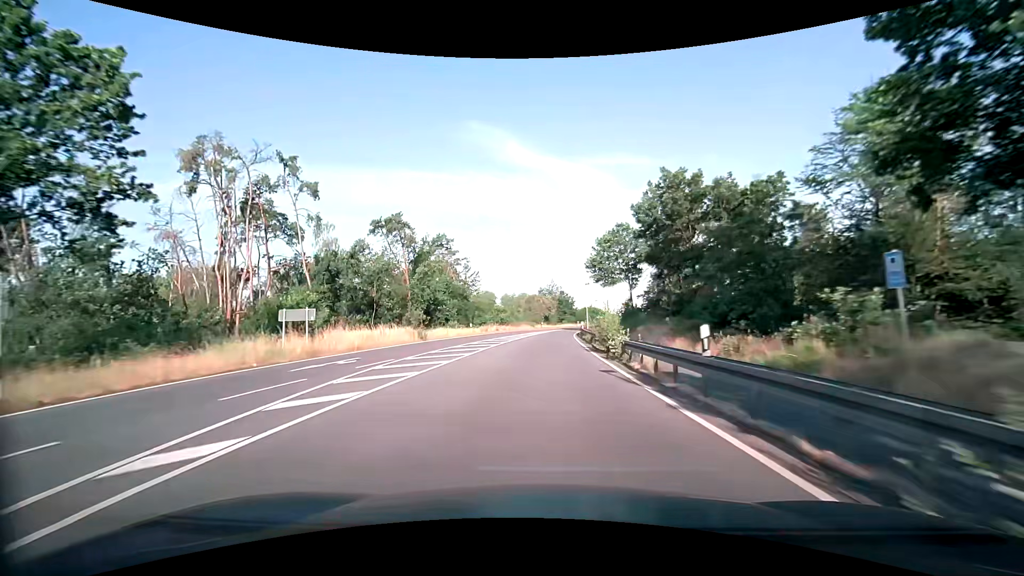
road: primary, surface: asphalt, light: Day
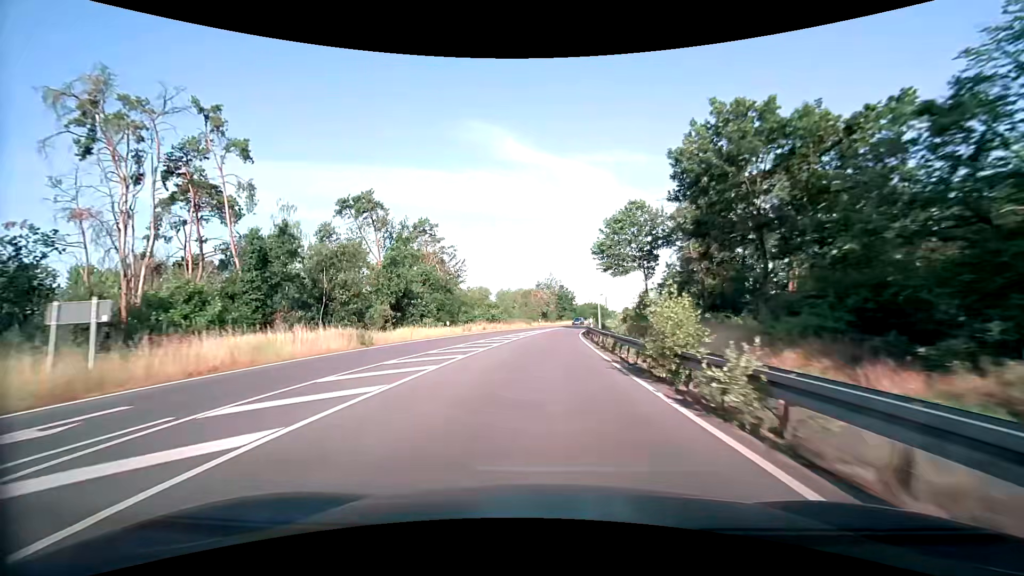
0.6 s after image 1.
(0.0, +11.0) m; 0°
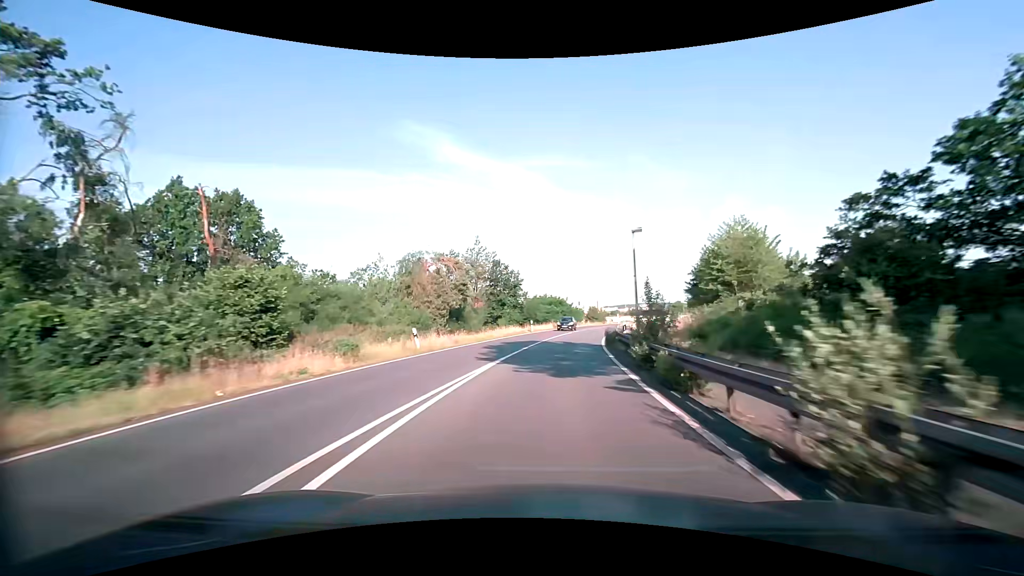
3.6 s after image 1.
(+2.2, +55.2) m; +7°
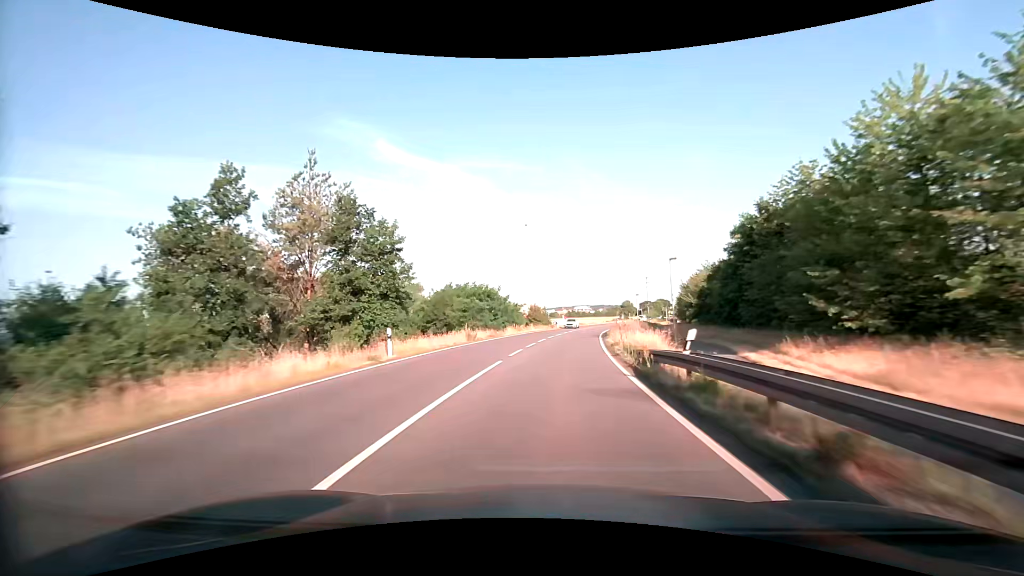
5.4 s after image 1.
(+2.0, +33.5) m; +7°
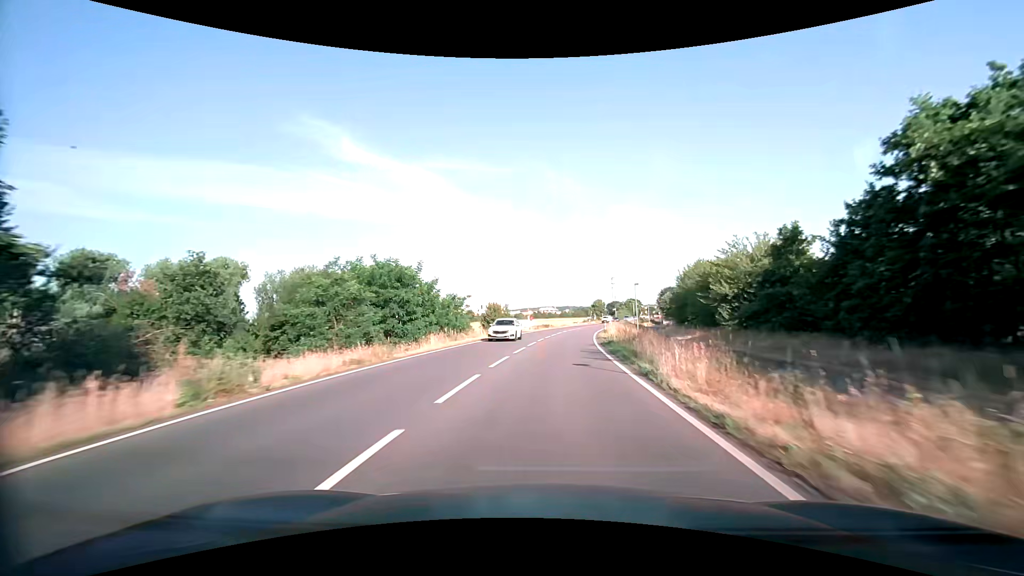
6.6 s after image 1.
(+0.8, +22.6) m; +4°
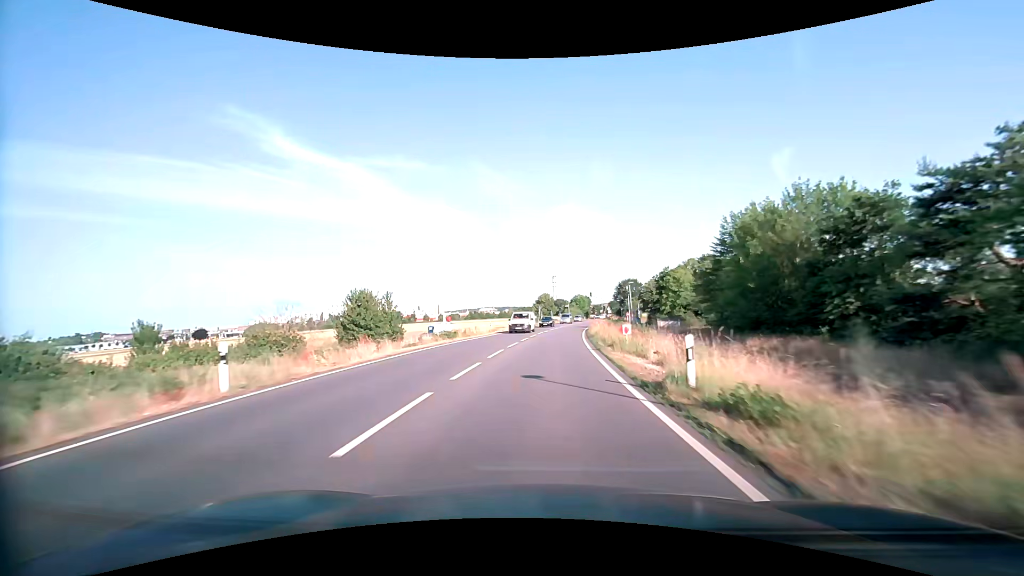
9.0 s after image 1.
(+2.7, +45.2) m; +7°
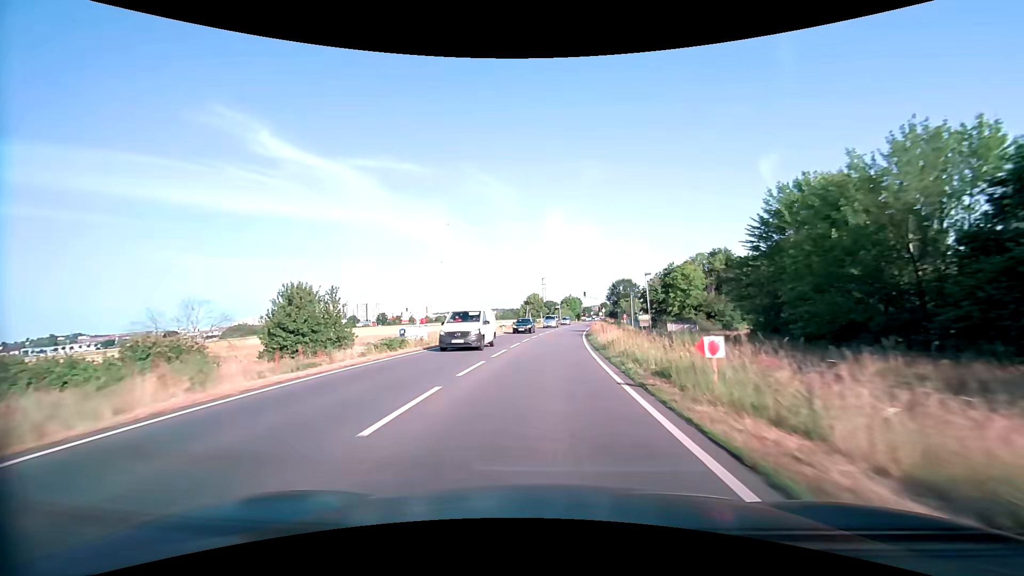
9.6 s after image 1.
(+0.1, +11.2) m; +1°
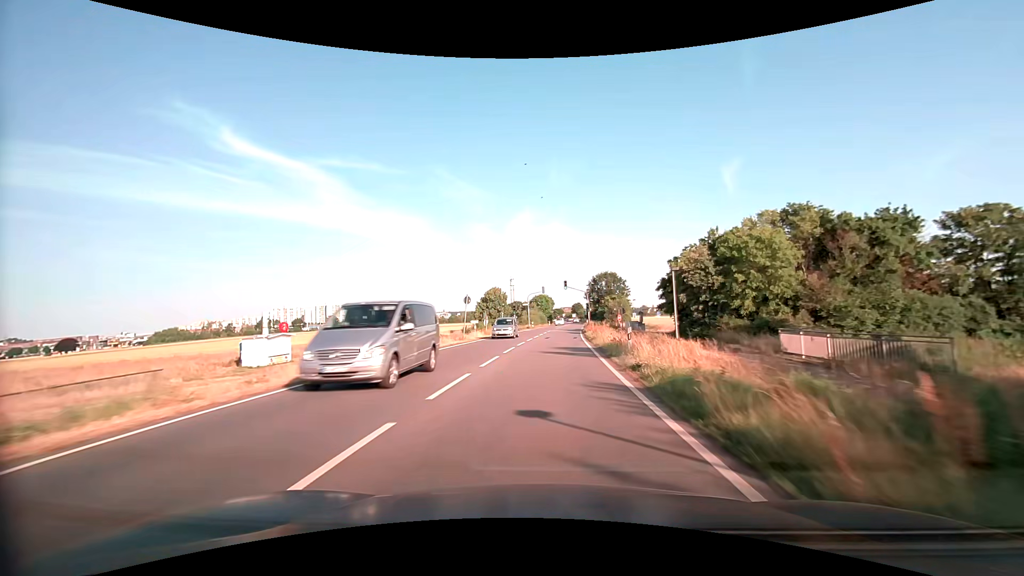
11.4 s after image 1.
(+1.1, +33.4) m; +4°
(0, +10) (0, +20) (+1, +30) (+1, +40) (+2, +50) (+3, +60) (+3, +70) (+4, +80) (+5, +90) (+6, +100) m
